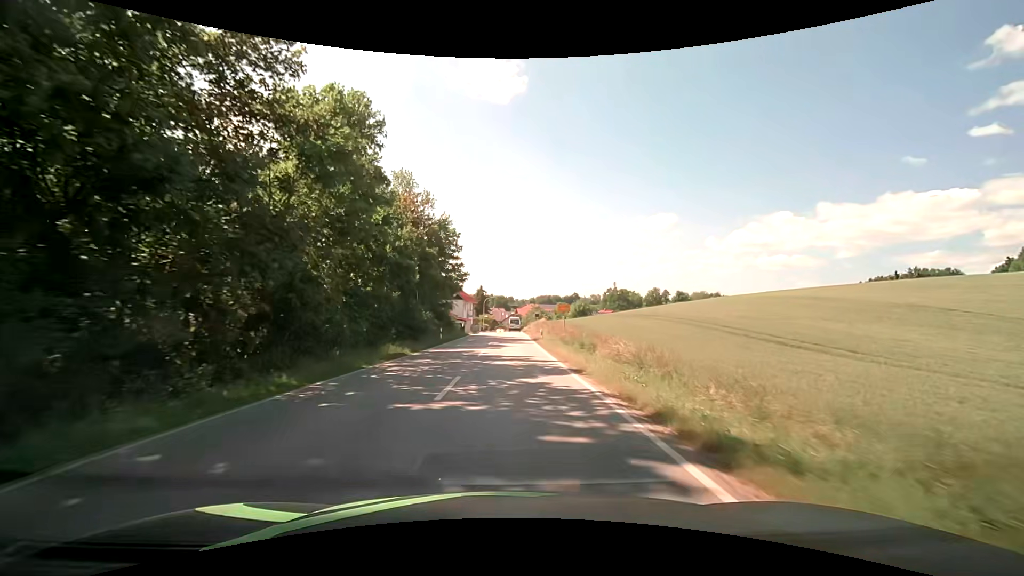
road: secondary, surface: asphalt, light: Day
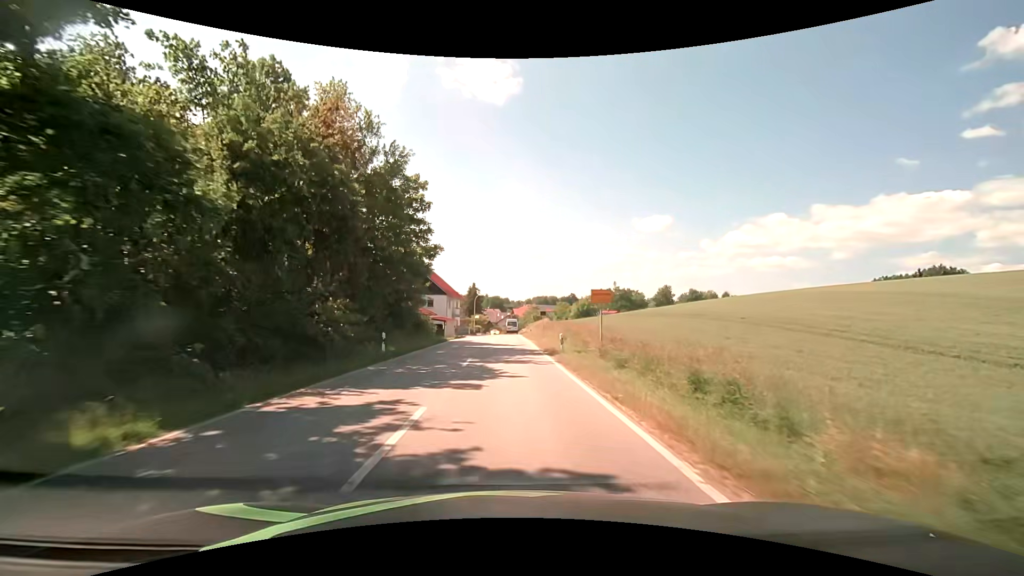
(0.0, +16.6) m; 0°
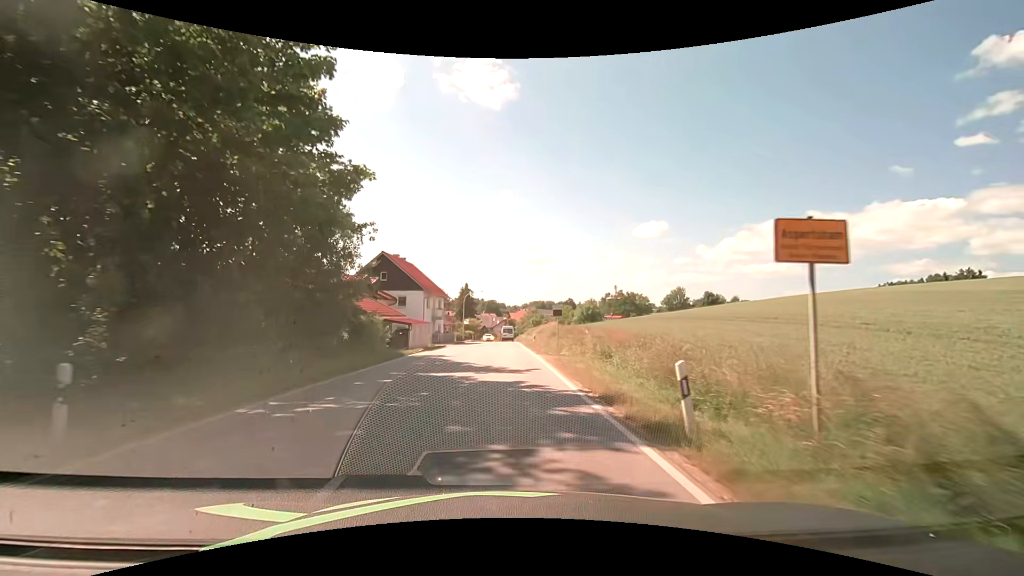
(0.0, +15.4) m; 0°
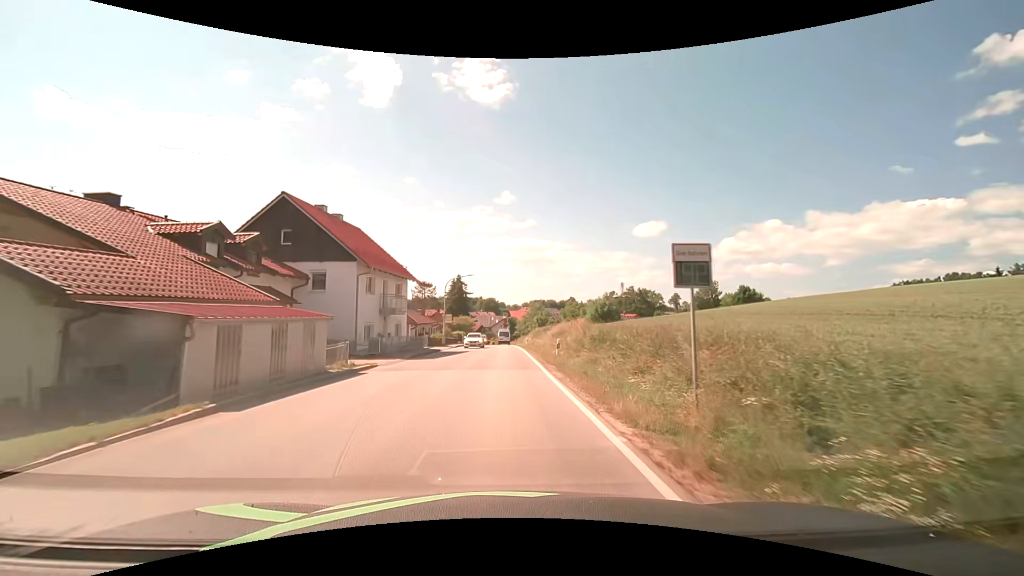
(+0.1, +21.7) m; 0°
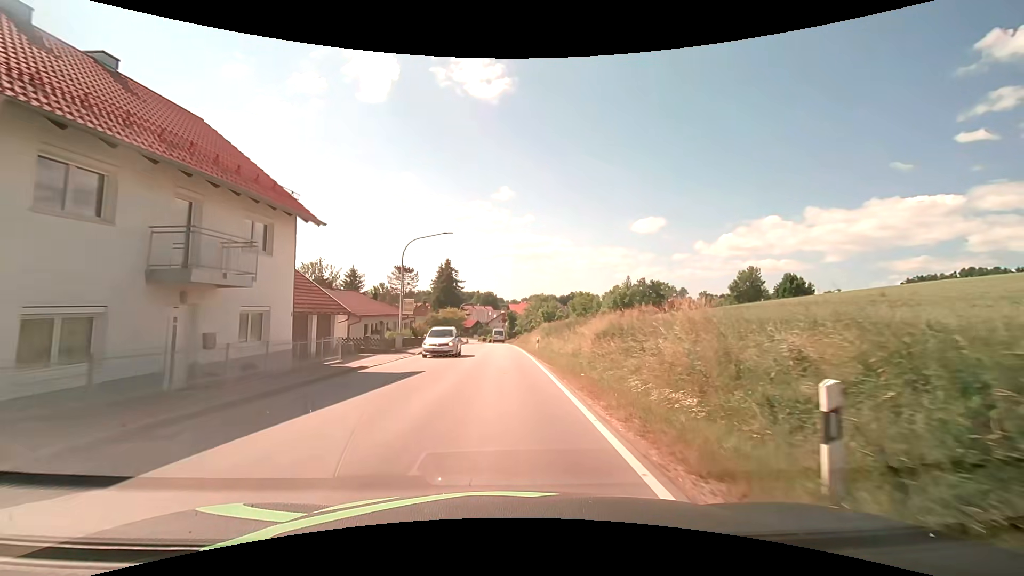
(0.0, +20.4) m; 0°
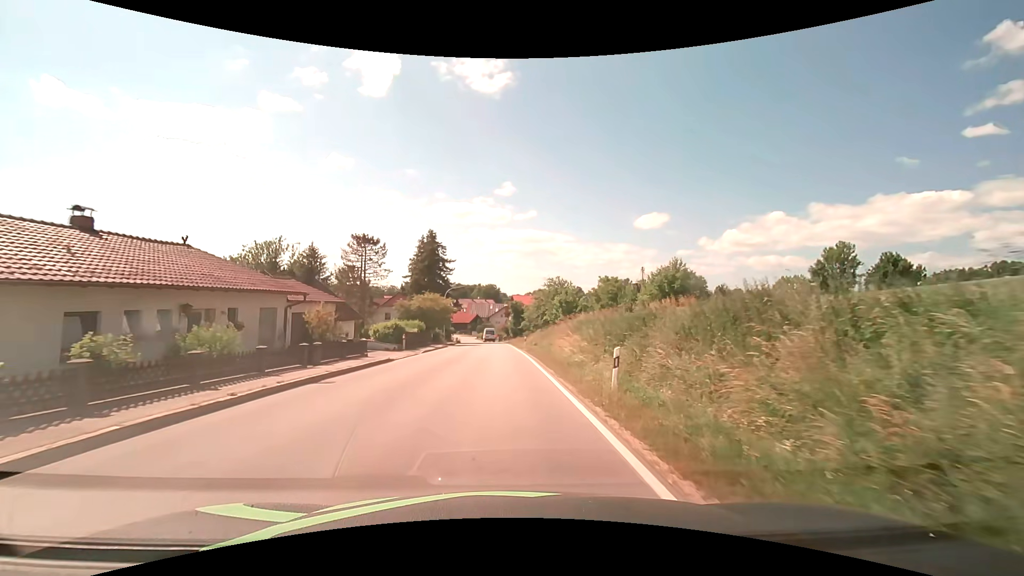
(0.0, +25.6) m; 0°
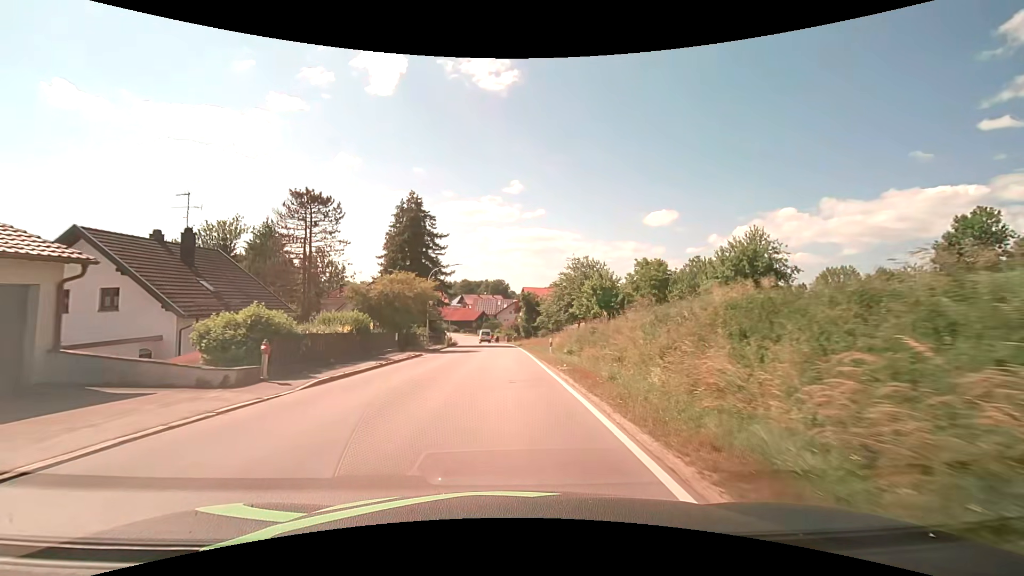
(-0.2, +20.0) m; -1°
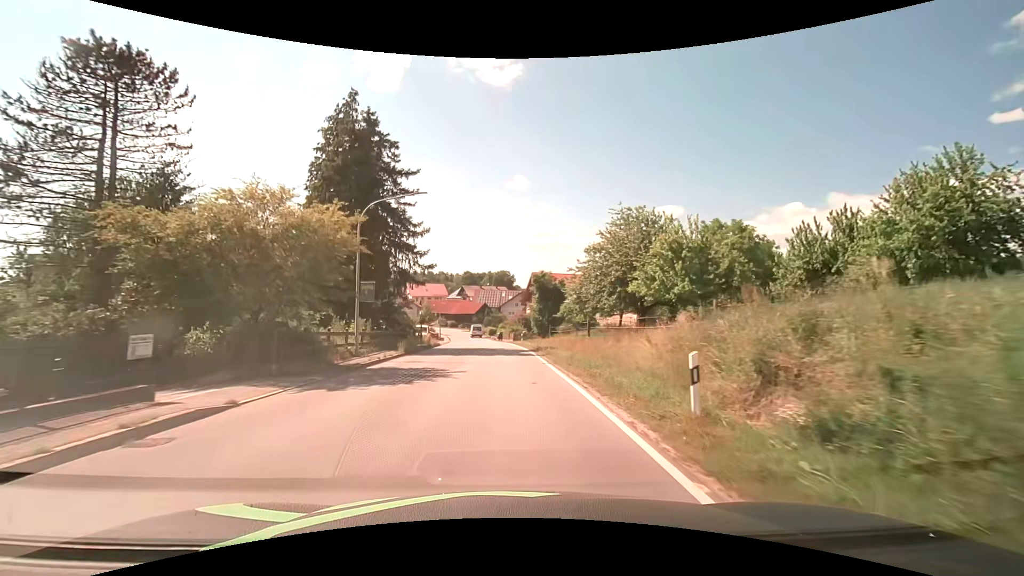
(-0.1, +22.0) m; -1°
(0, +10) (0, +20) (-1, +30) (-1, +40) (-2, +50) (-2, +60) (-3, +70) (-4, +80) (-5, +90) (-7, +100) m
